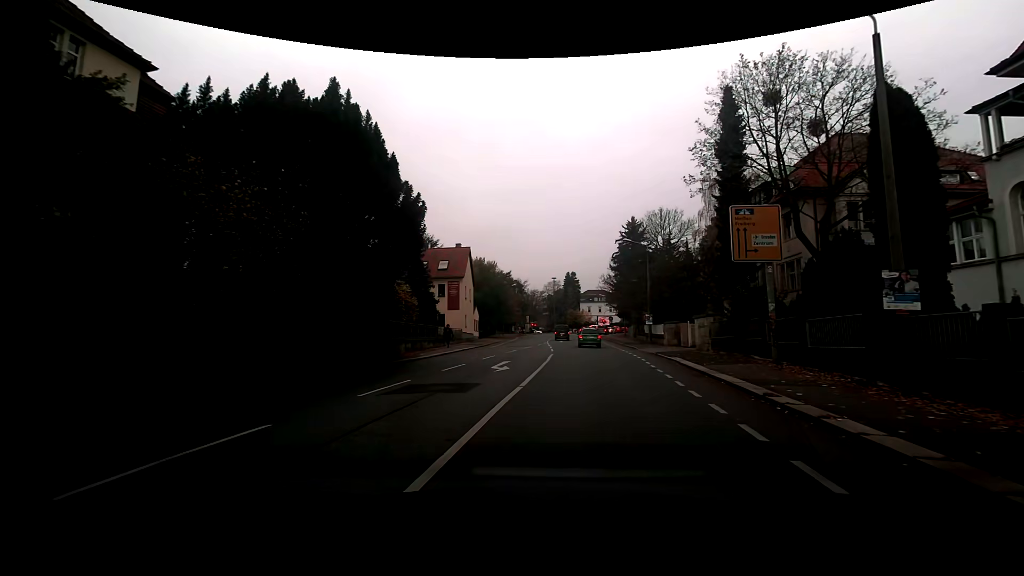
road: tertiary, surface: asphalt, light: Day
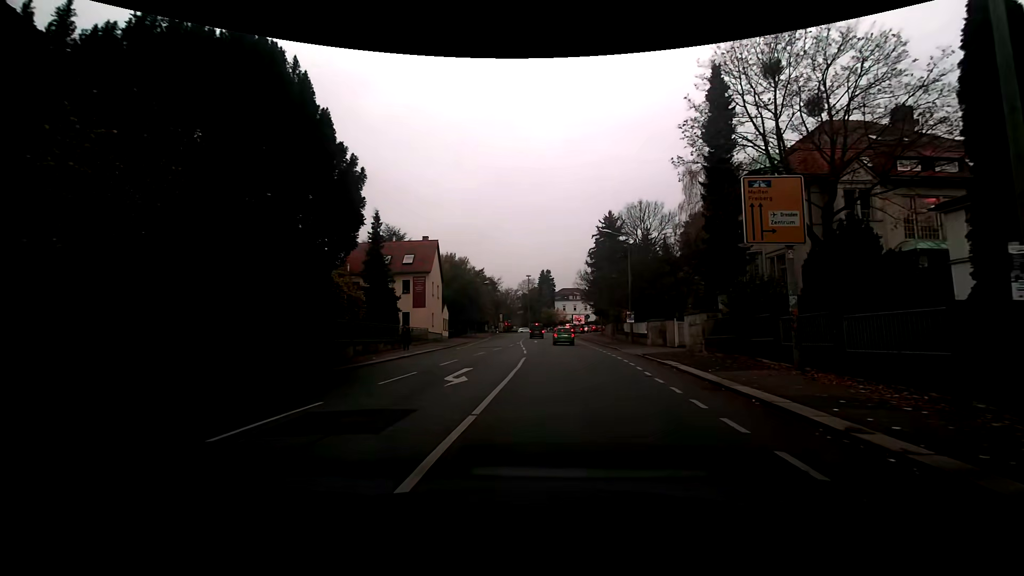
(+0.1, +4.0) m; +4°
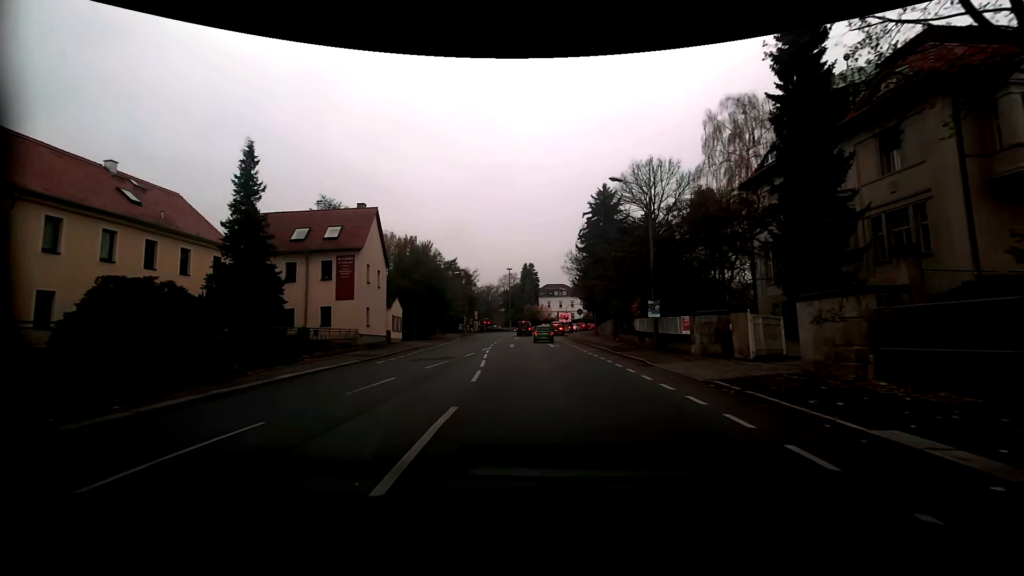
(+0.3, +14.5) m; +1°
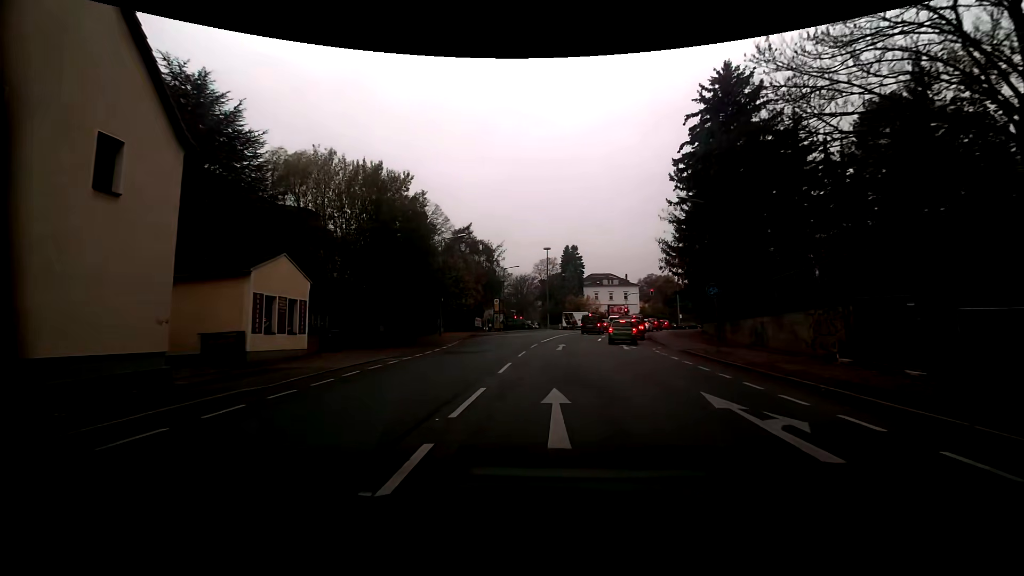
(-1.6, +28.4) m; -4°
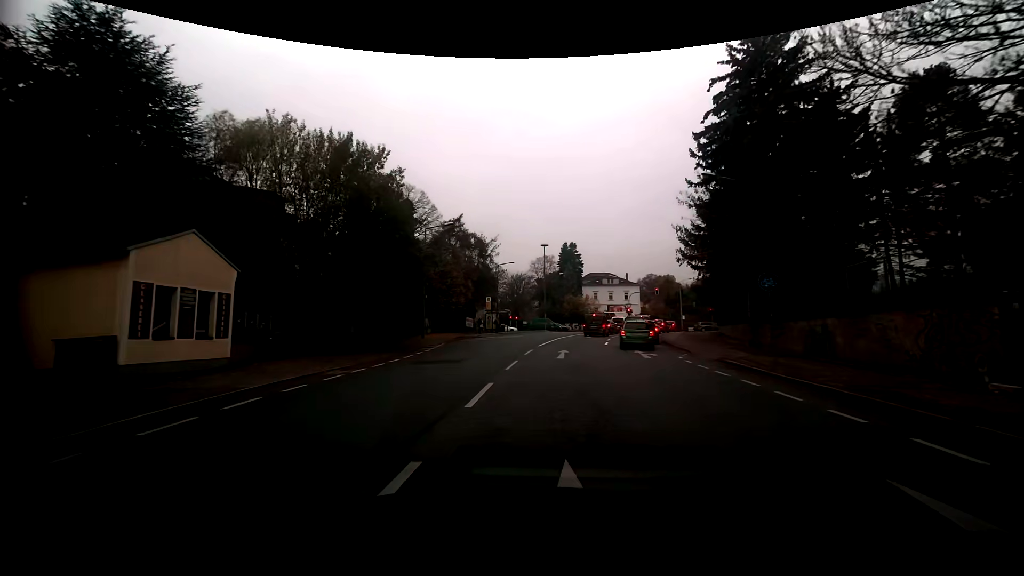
(0.0, +5.3) m; +1°
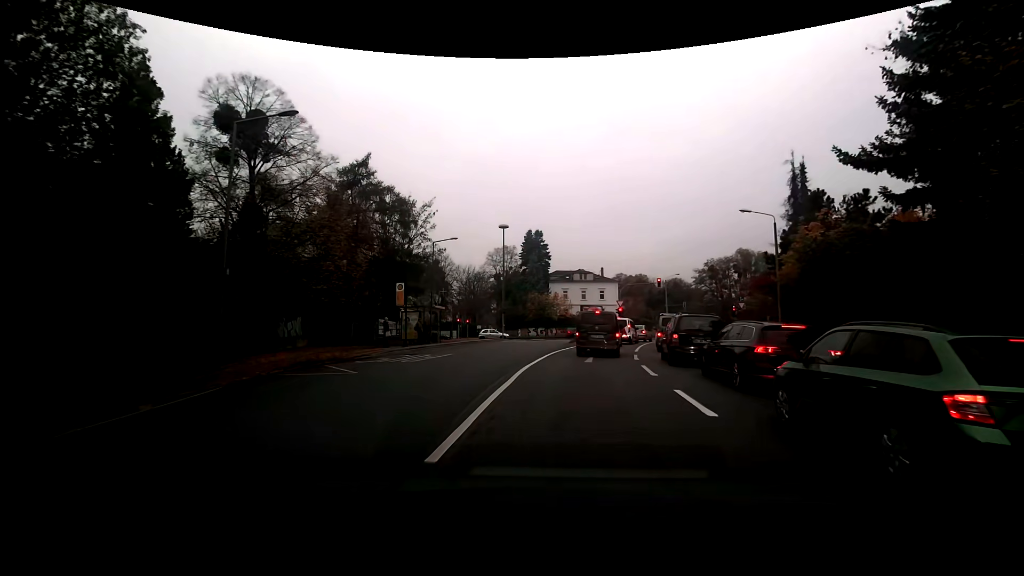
(+0.3, +21.1) m; +4°
